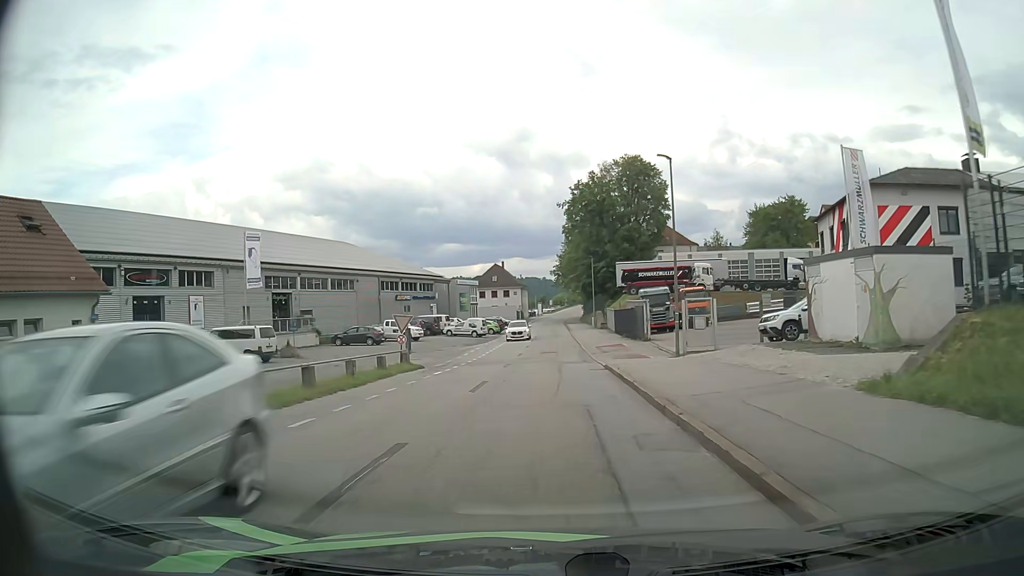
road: residential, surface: asphalt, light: Day
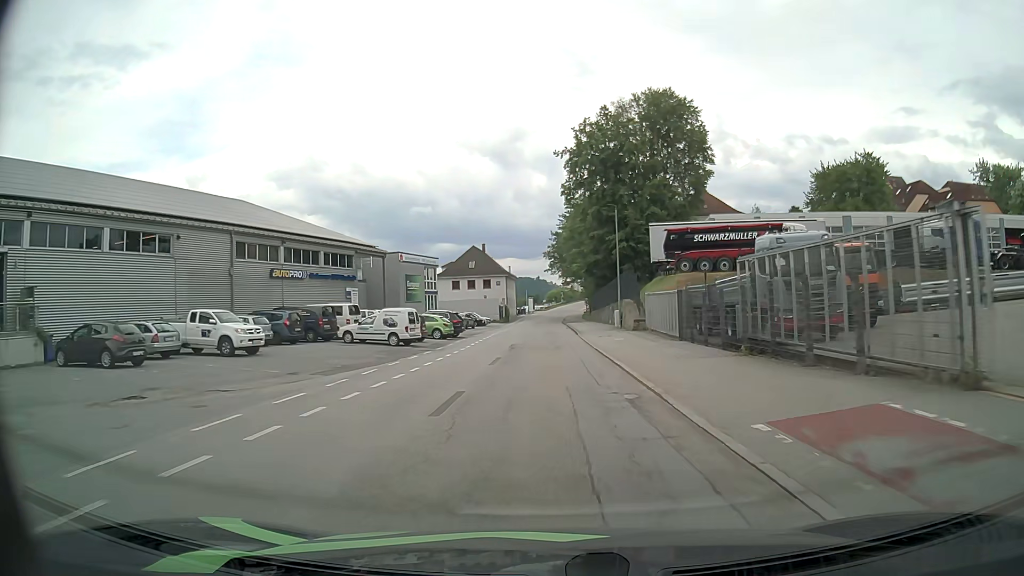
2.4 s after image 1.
(0.0, +32.1) m; +1°
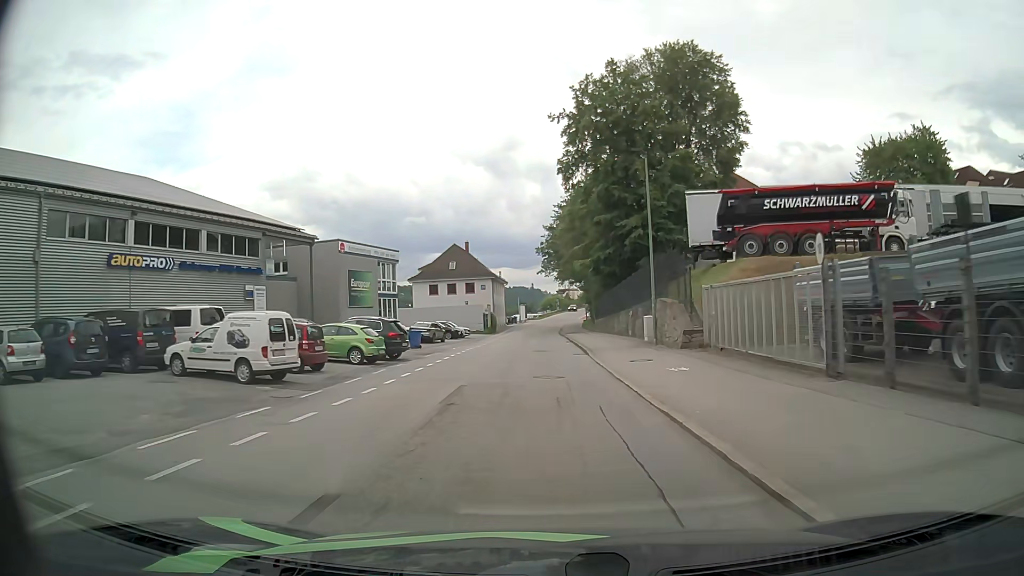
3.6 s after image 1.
(0.0, +16.2) m; 0°
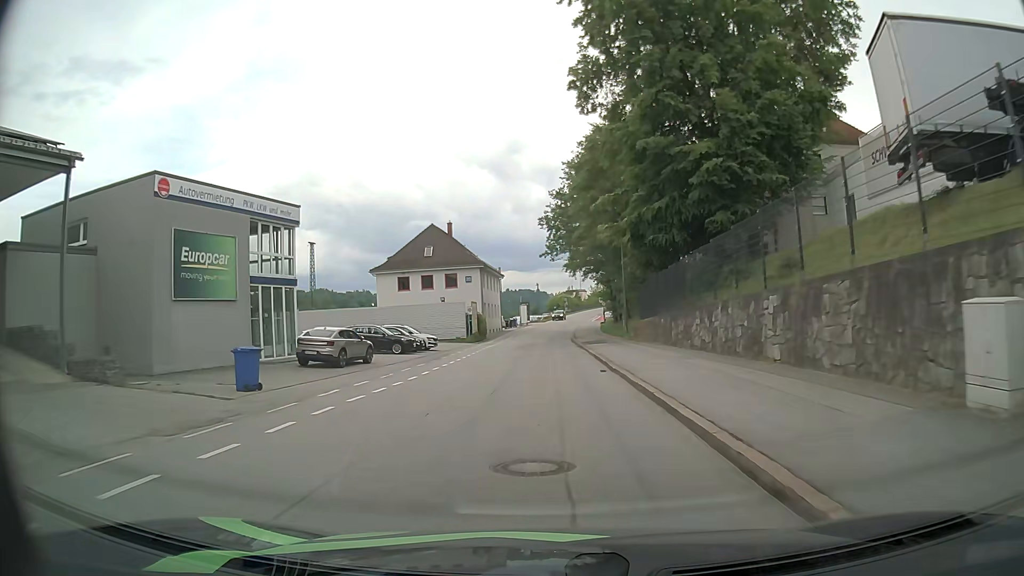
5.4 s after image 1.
(-0.1, +23.0) m; 0°
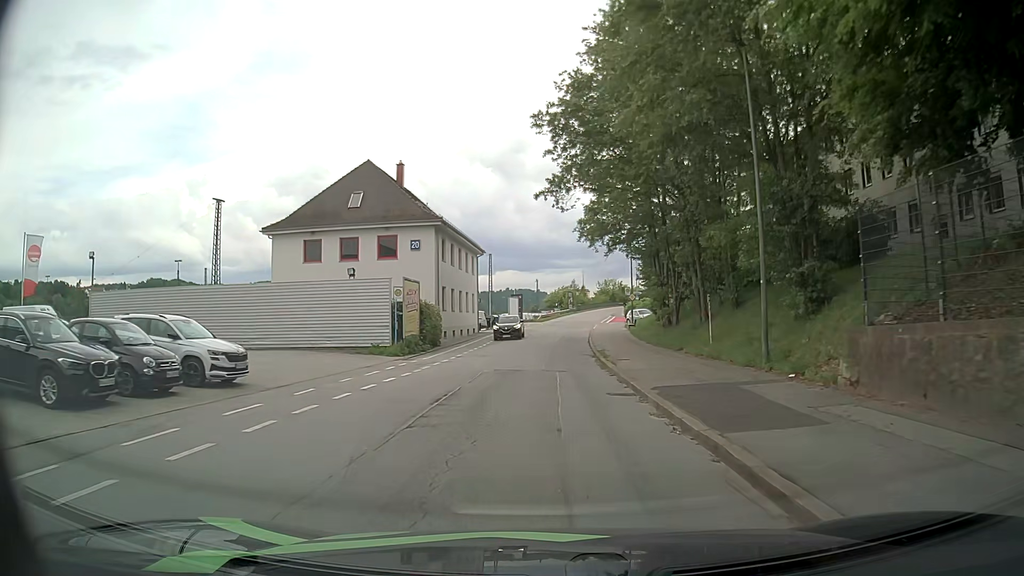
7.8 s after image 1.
(0.0, +28.2) m; 0°
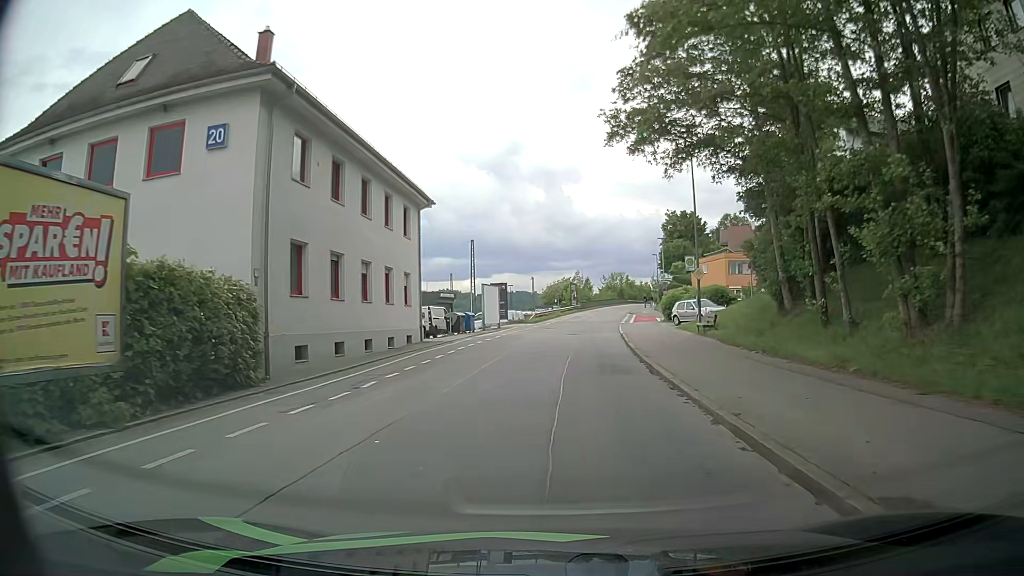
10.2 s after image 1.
(+0.2, +25.5) m; 0°
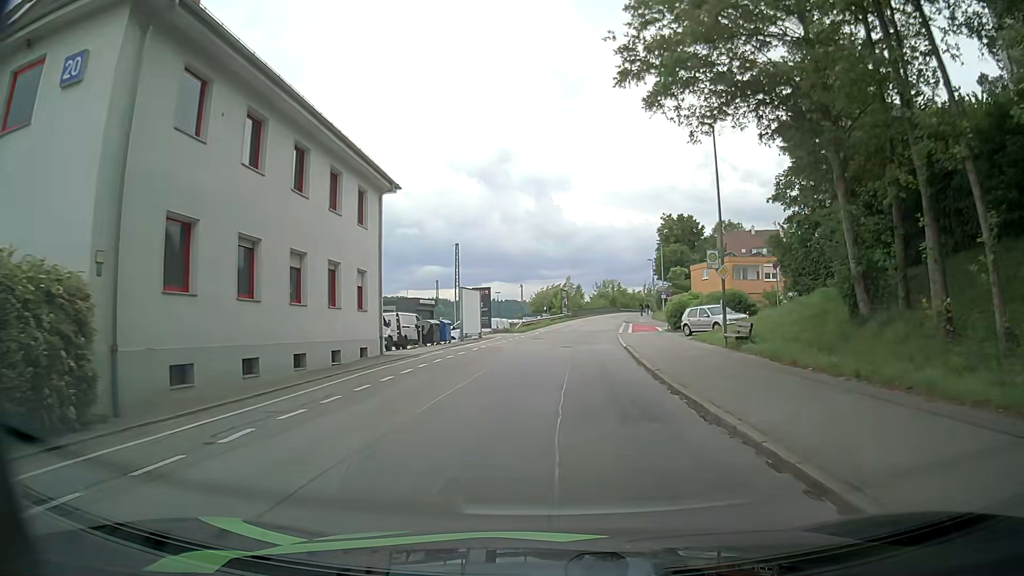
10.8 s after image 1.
(+0.1, +6.1) m; +2°
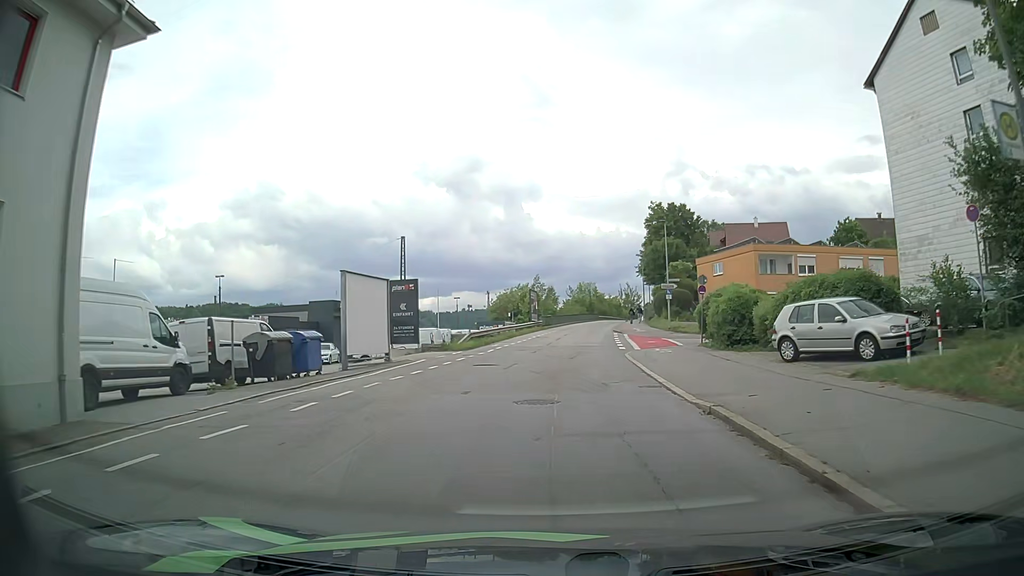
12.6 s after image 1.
(+0.5, +18.2) m; +3°
(0, +10) (0, +20) (+1, +30) (+1, +40) (+2, +50) (+3, +60) (+4, +70) (+6, +80) (+7, +90) (+9, +99) m
